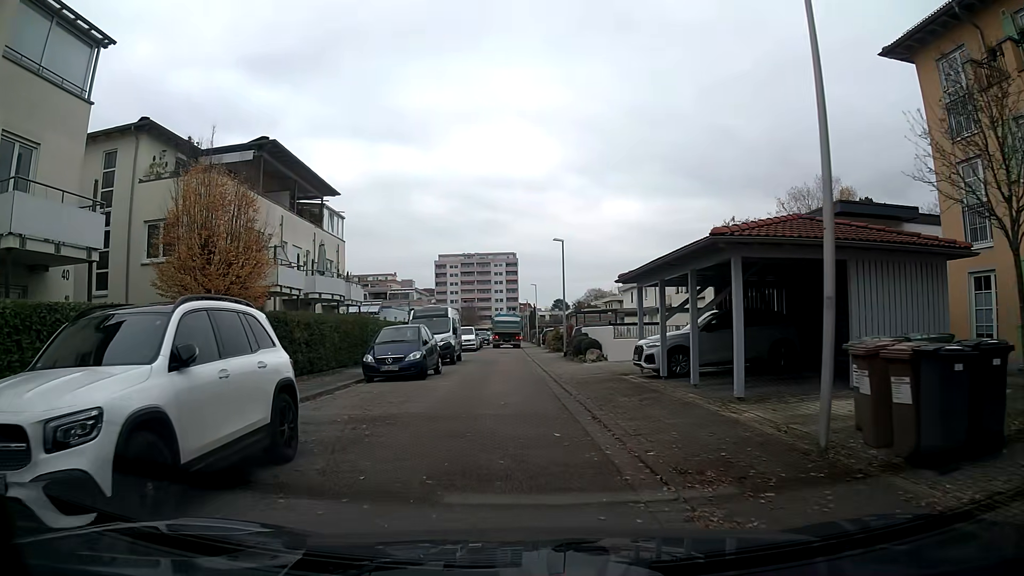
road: residential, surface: asphalt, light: Day
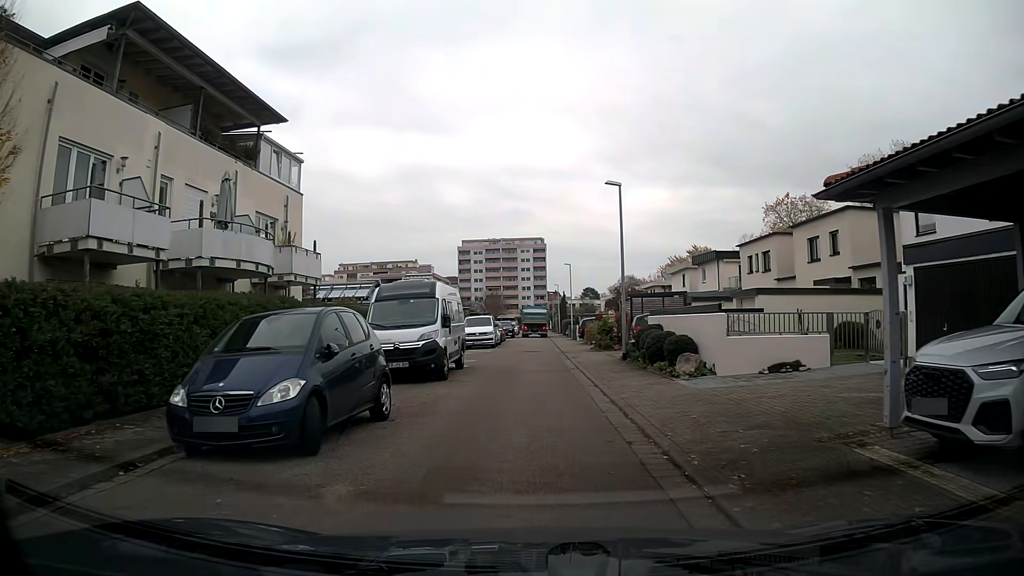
(-0.3, +12.3) m; -2°
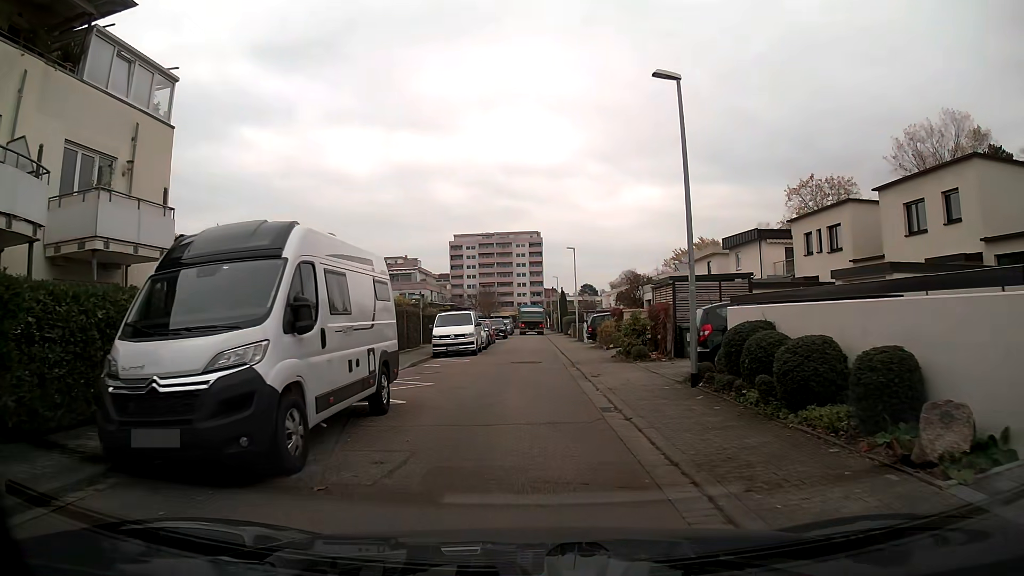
(0.0, +10.6) m; 0°
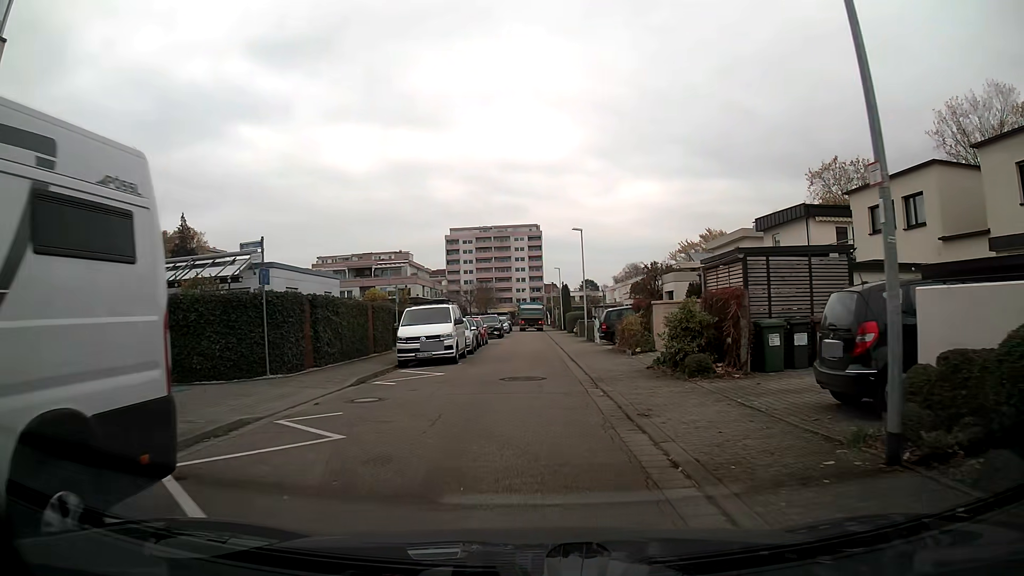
(0.0, +7.5) m; 0°
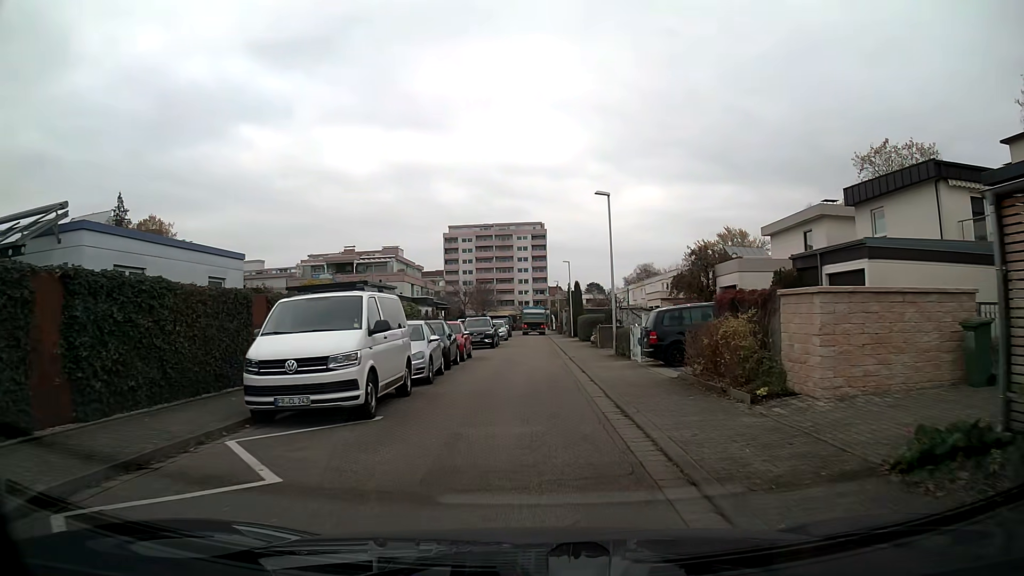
(0.0, +11.7) m; 0°
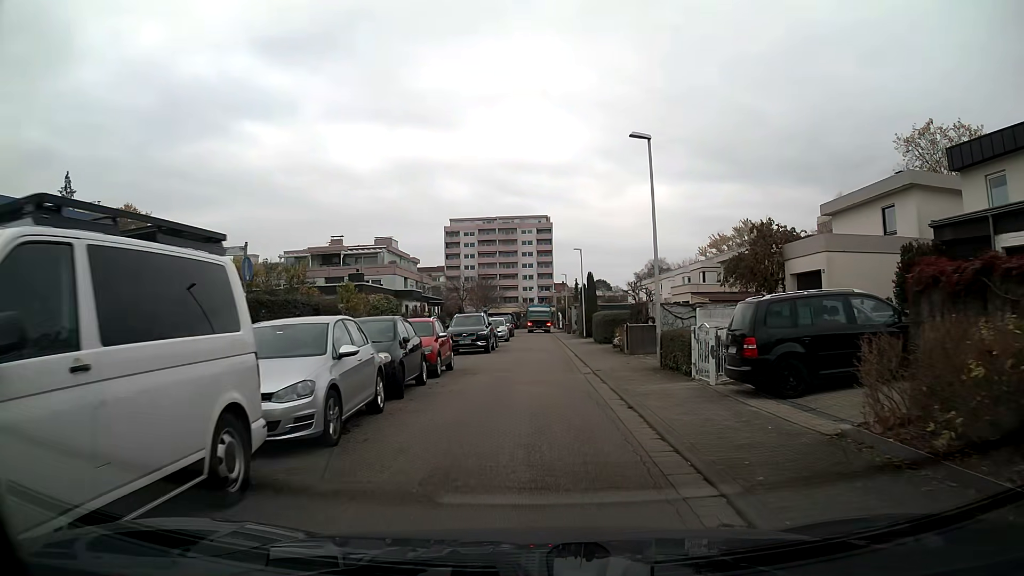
(0.0, +8.0) m; 0°
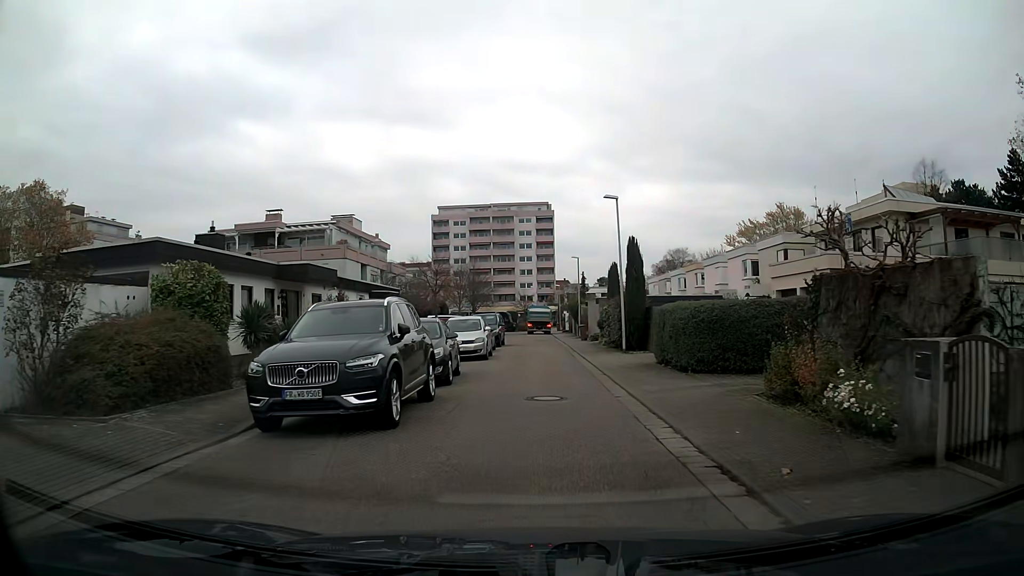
(0.0, +19.8) m; 0°
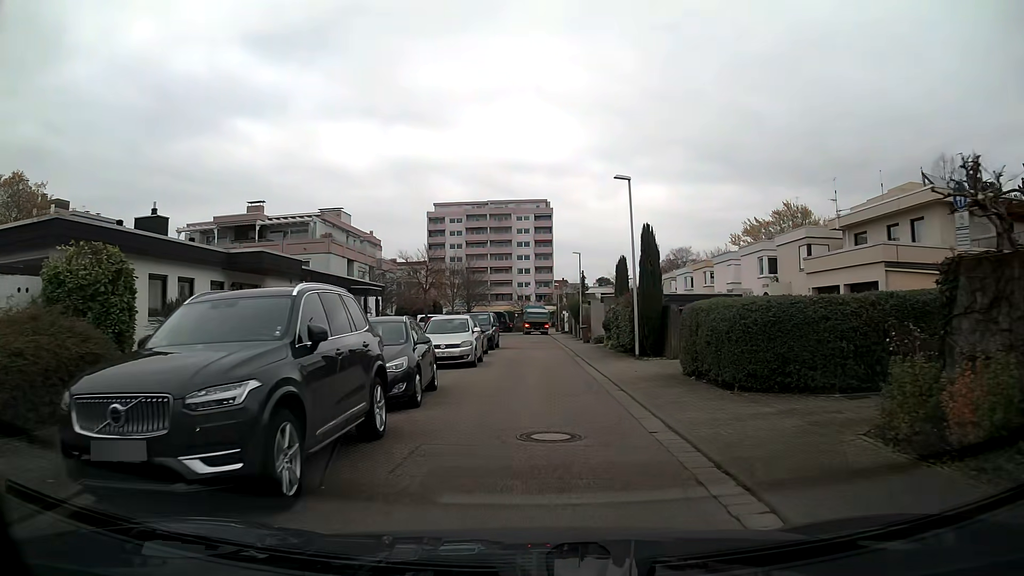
(0.0, +3.8) m; 0°
(0, +10) (0, +20) (0, +30) (0, +40) (0, +50) (0, +60) (0, +70) (0, +80) (-4, +89) (-13, +93) m
